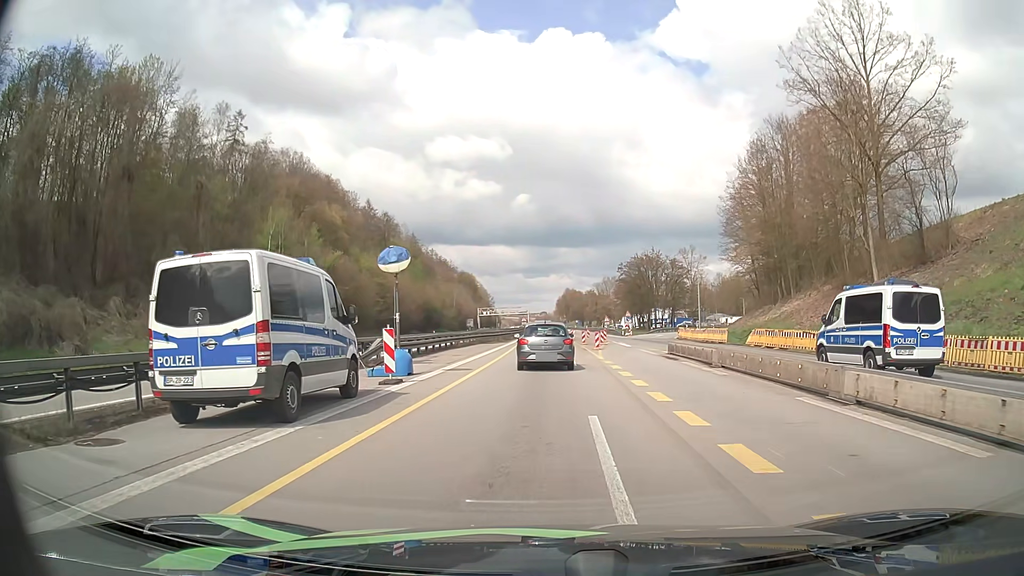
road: motorway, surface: asphalt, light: Day
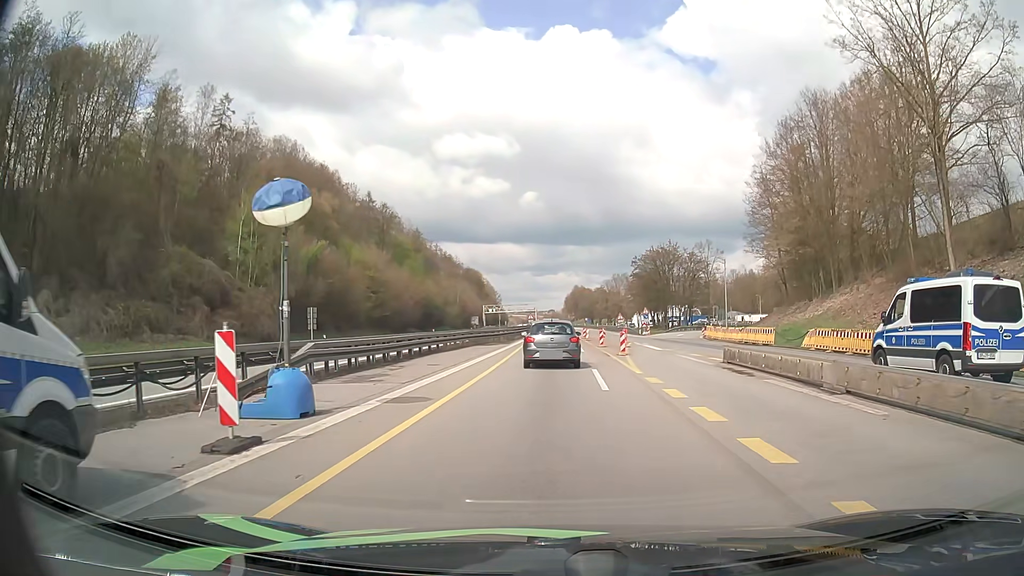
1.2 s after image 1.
(-0.2, +8.7) m; -1°
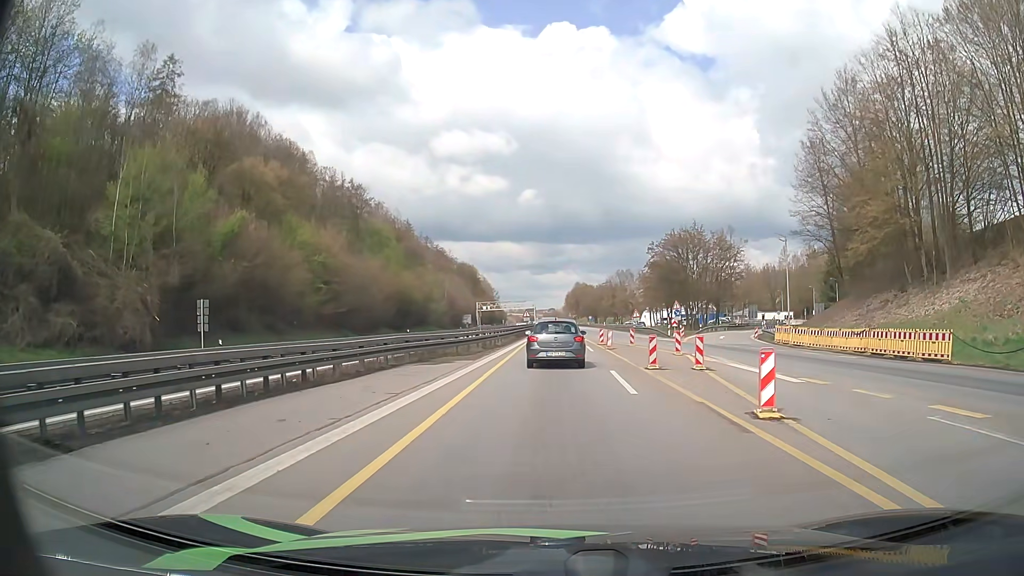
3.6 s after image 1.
(0.0, +19.2) m; 0°
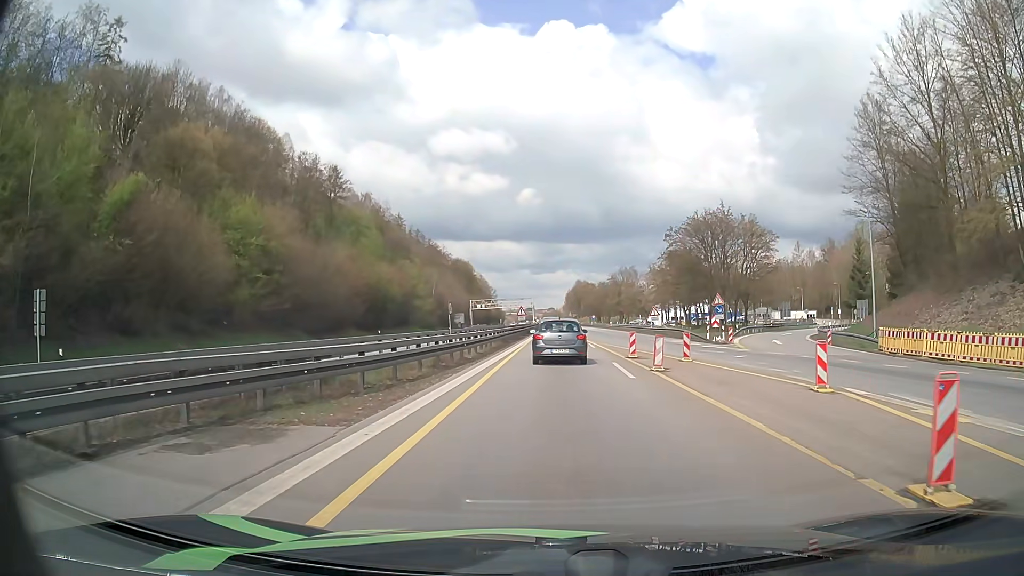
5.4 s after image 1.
(0.0, +14.9) m; 0°
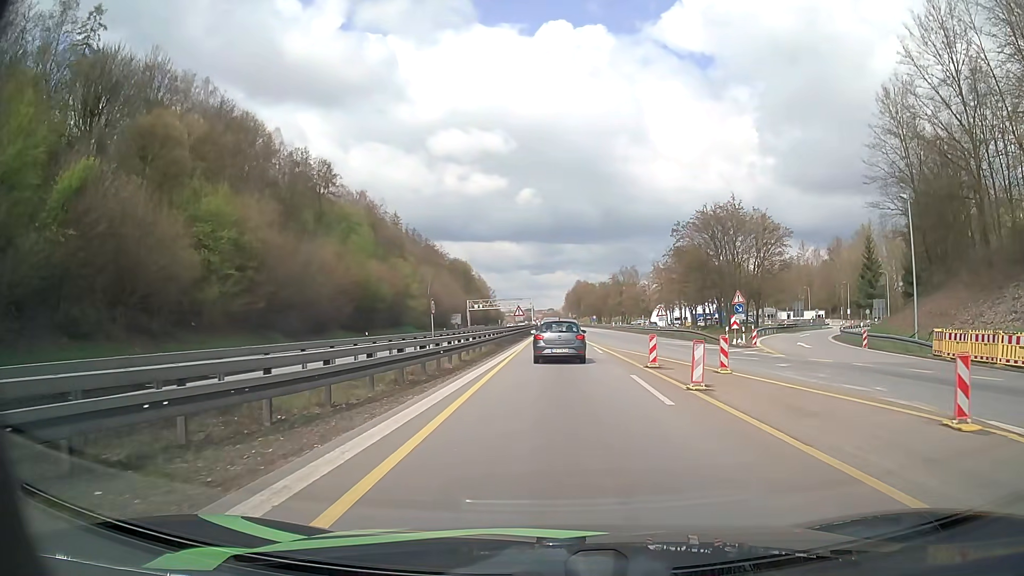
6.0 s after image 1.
(0.0, +5.0) m; 0°
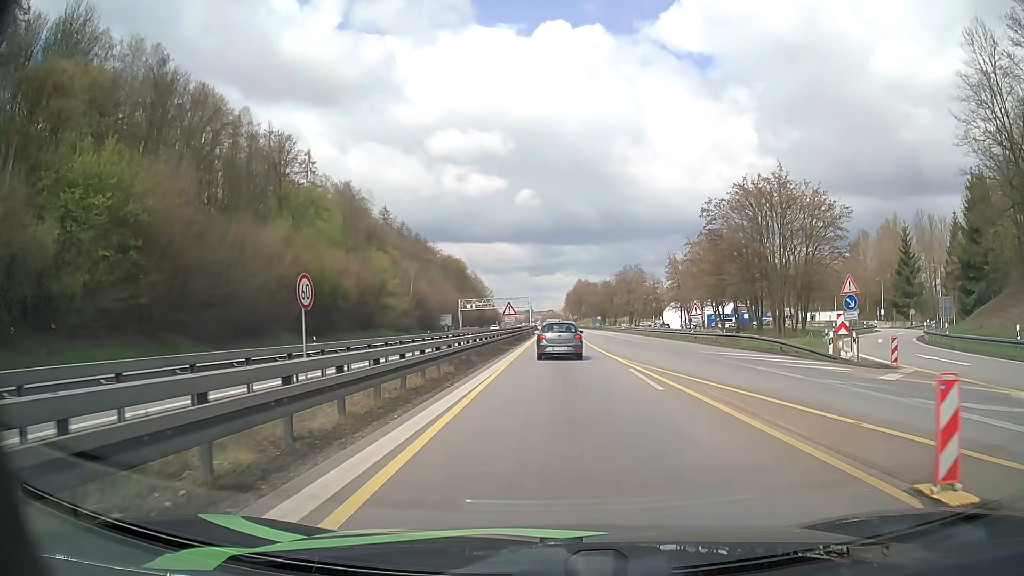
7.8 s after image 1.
(0.0, +15.6) m; 0°
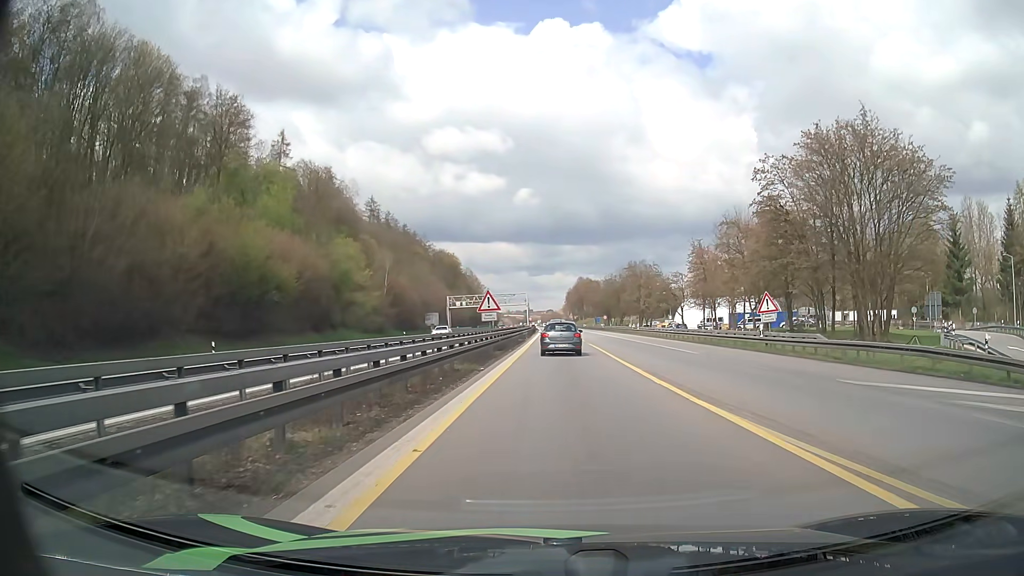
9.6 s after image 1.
(-0.1, +16.9) m; 0°
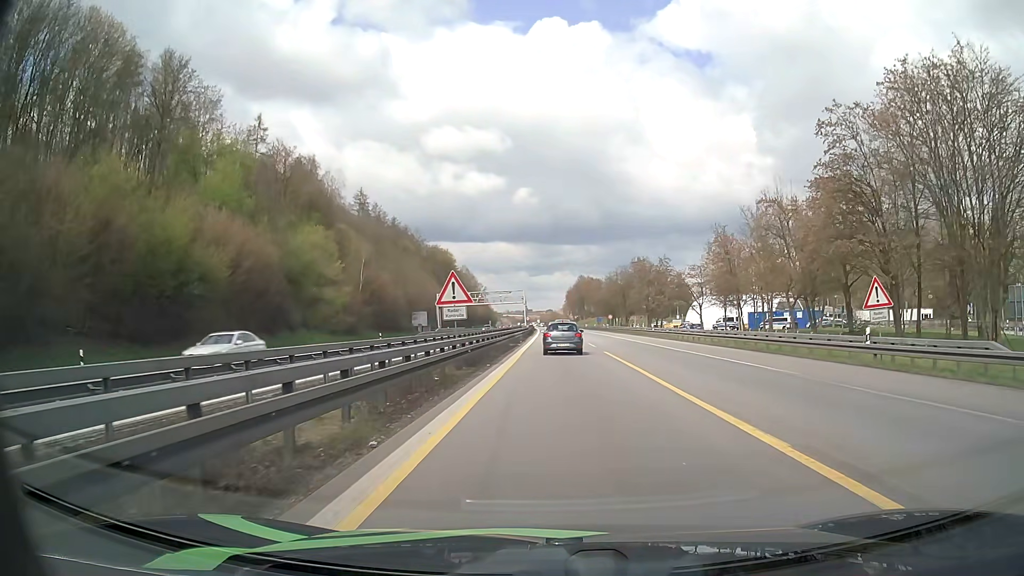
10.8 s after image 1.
(0.0, +12.1) m; 0°
(0, +10) (0, +20) (0, +30) (0, +40) (0, +50) (0, +60) (0, +70) (0, +80) (0, +90) (0, +100) m
